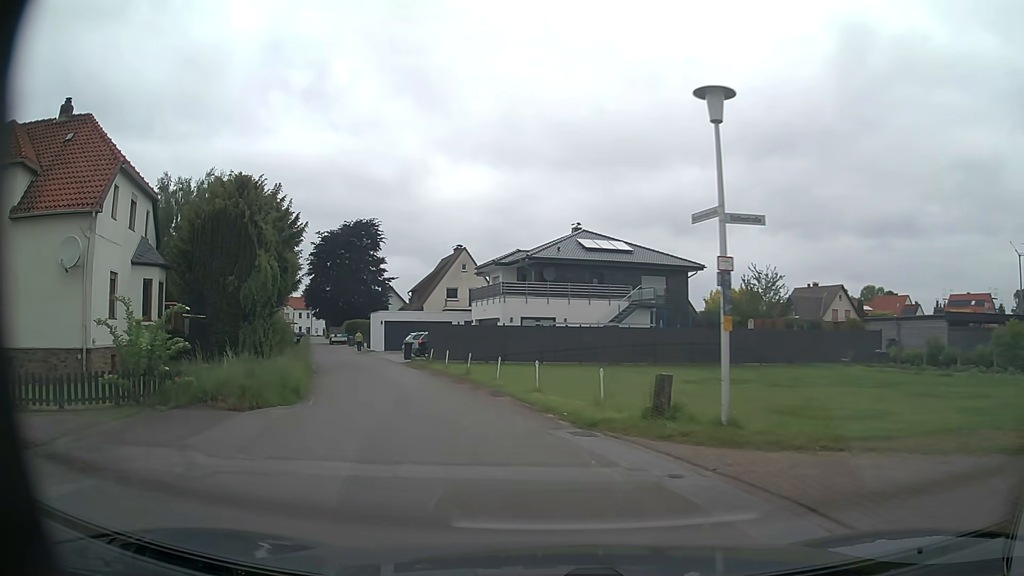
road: residential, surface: asphalt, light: Day
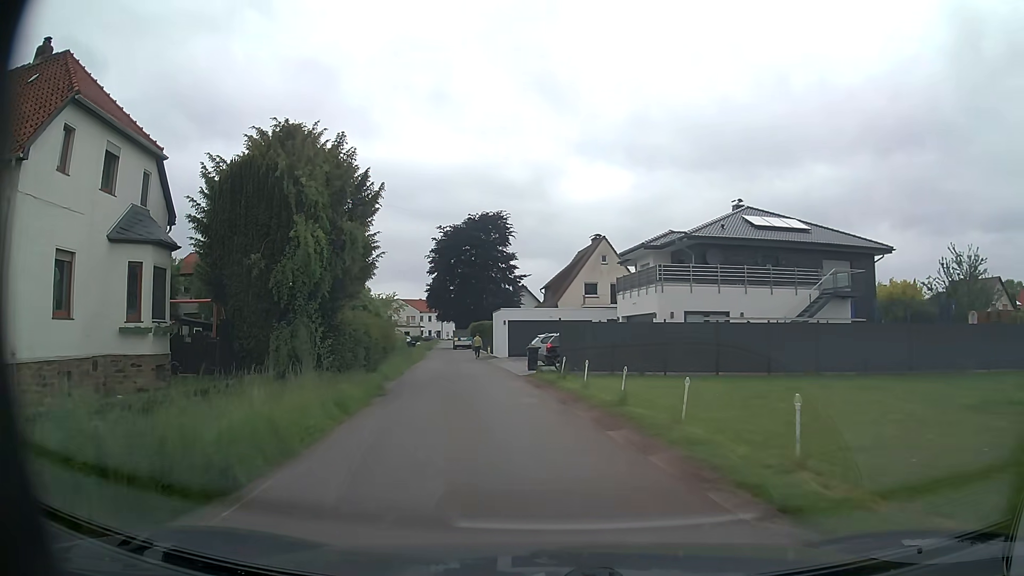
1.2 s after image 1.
(-1.0, +9.1) m; -13°
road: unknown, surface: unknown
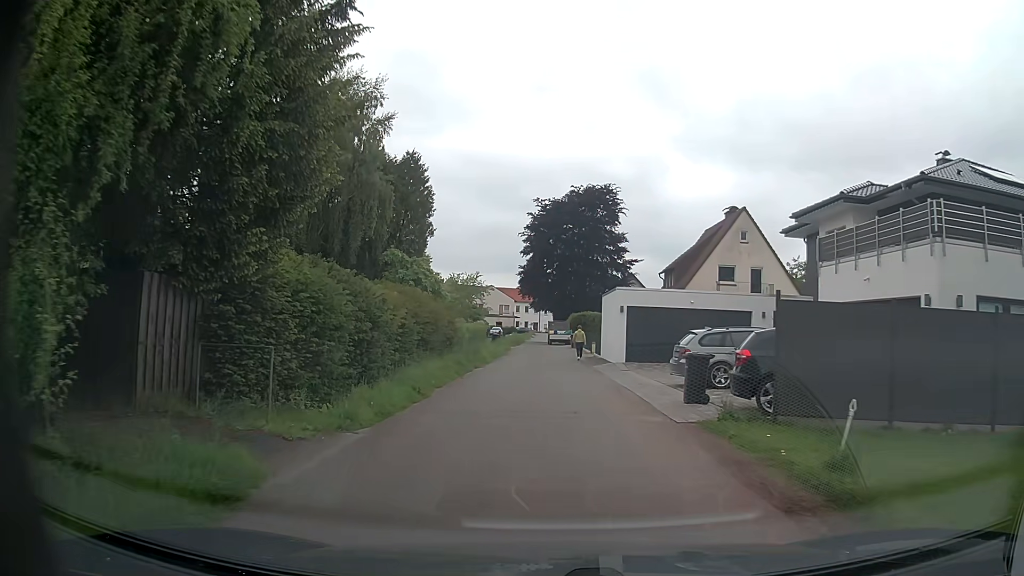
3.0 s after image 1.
(-1.1, +13.9) m; -8°
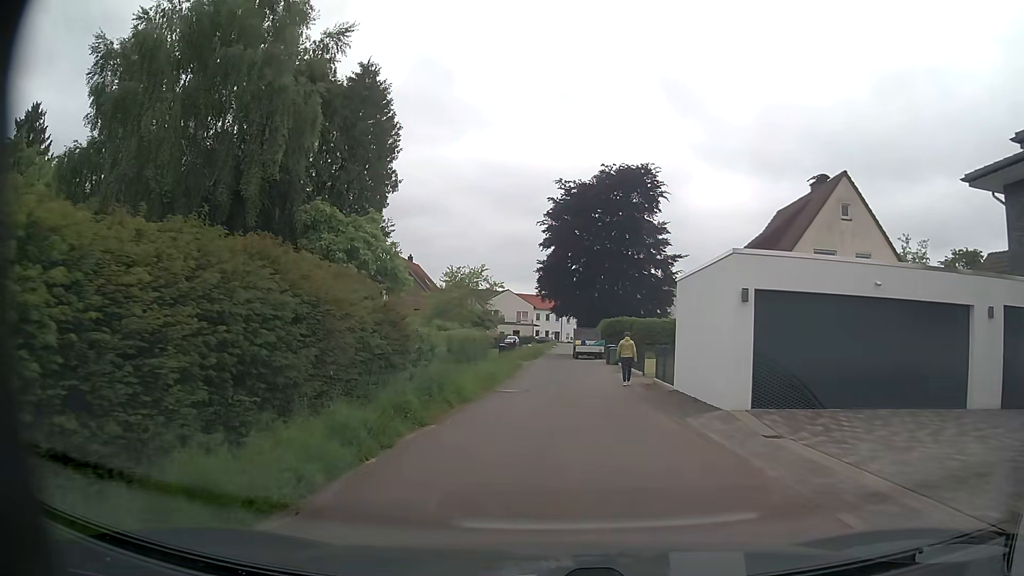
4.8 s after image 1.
(-0.3, +14.0) m; -2°
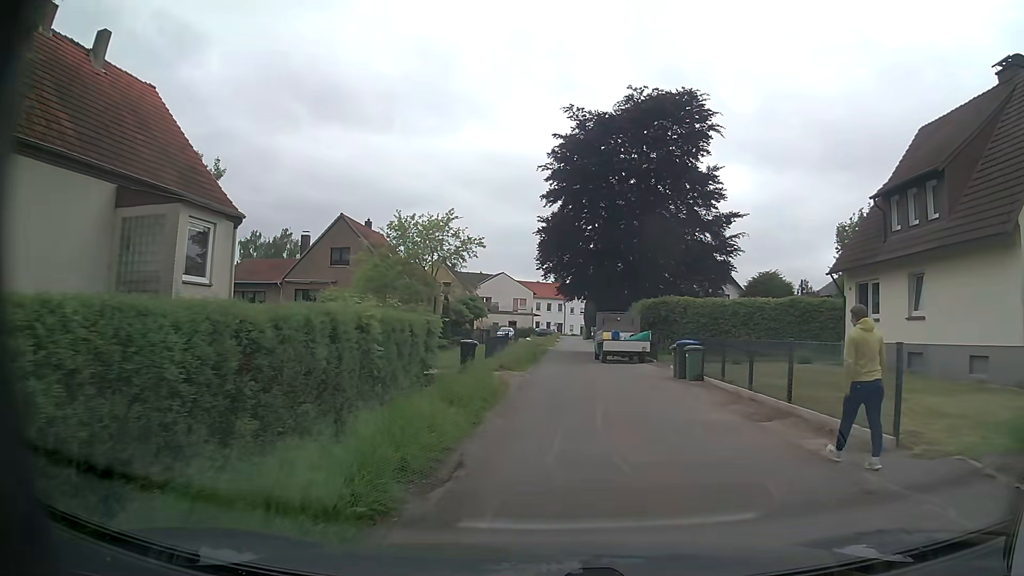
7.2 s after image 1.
(-0.3, +18.7) m; 0°
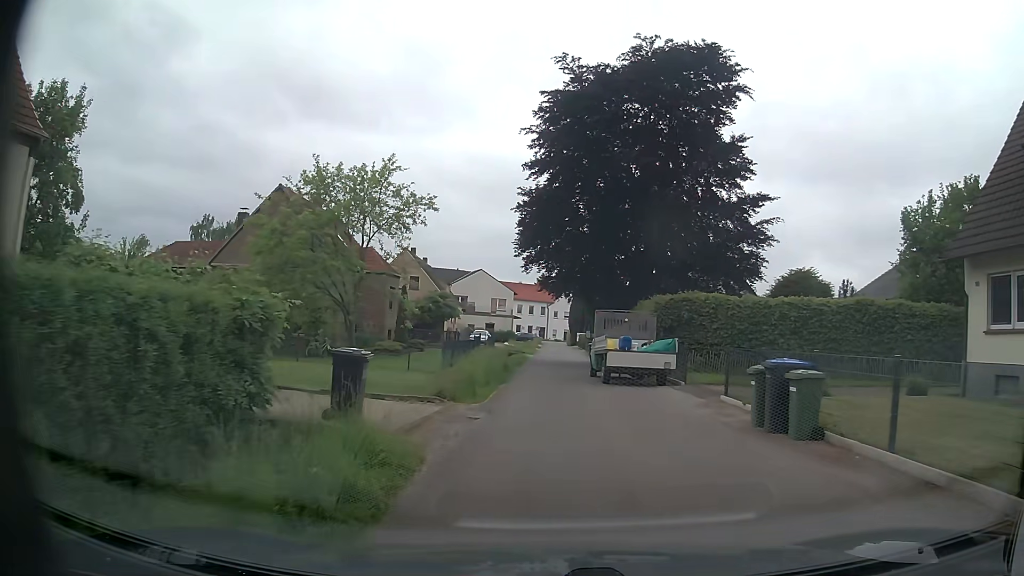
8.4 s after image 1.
(+0.1, +9.3) m; +1°
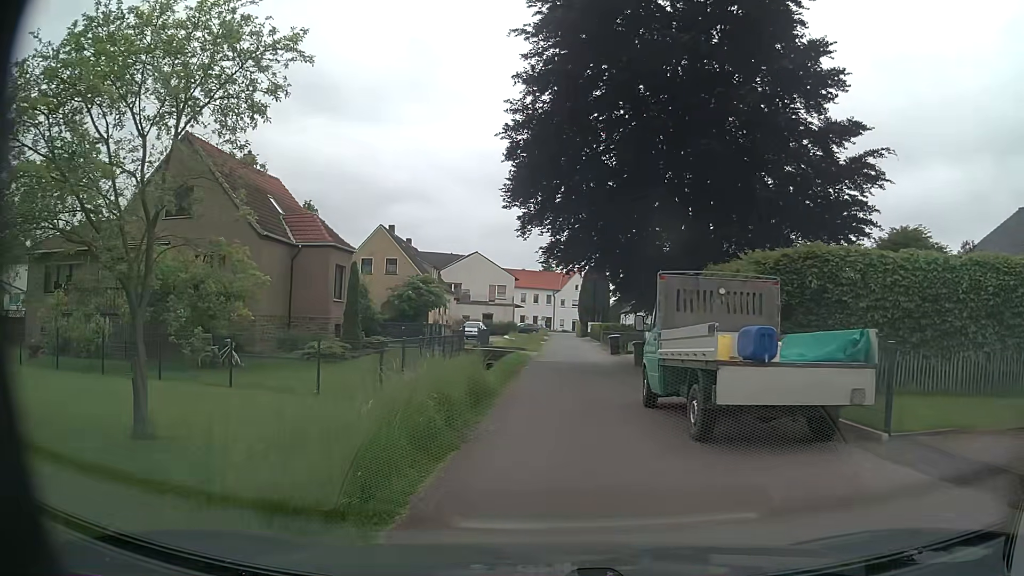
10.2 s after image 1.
(0.0, +11.3) m; -1°
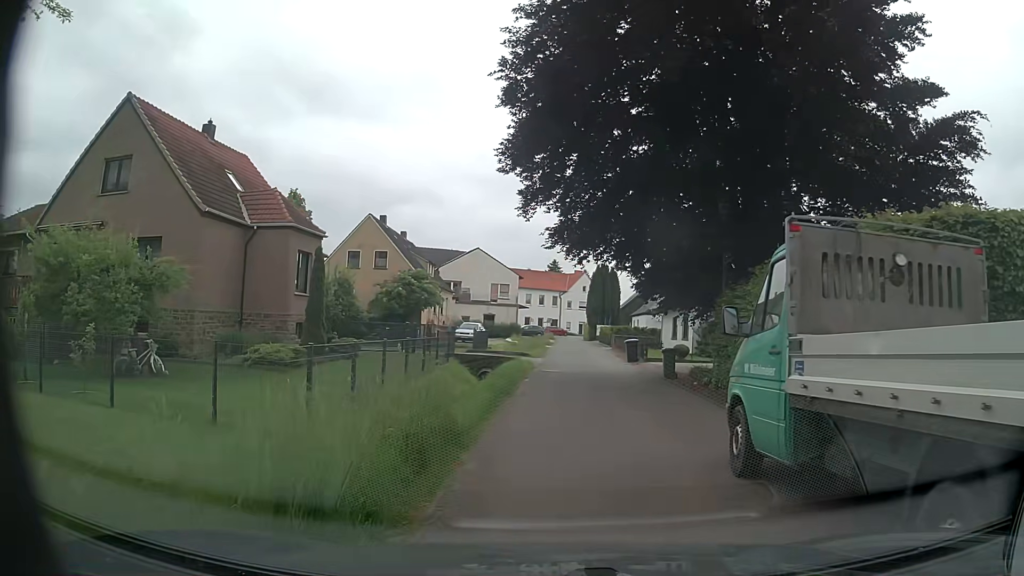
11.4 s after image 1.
(0.0, +5.4) m; -1°
(0, +10) (+1, +20) (+1, +30) (+2, +40) (+3, +50) (+3, +60) (+4, +70) (+4, +80) (+4, +90) (+4, +100) m
